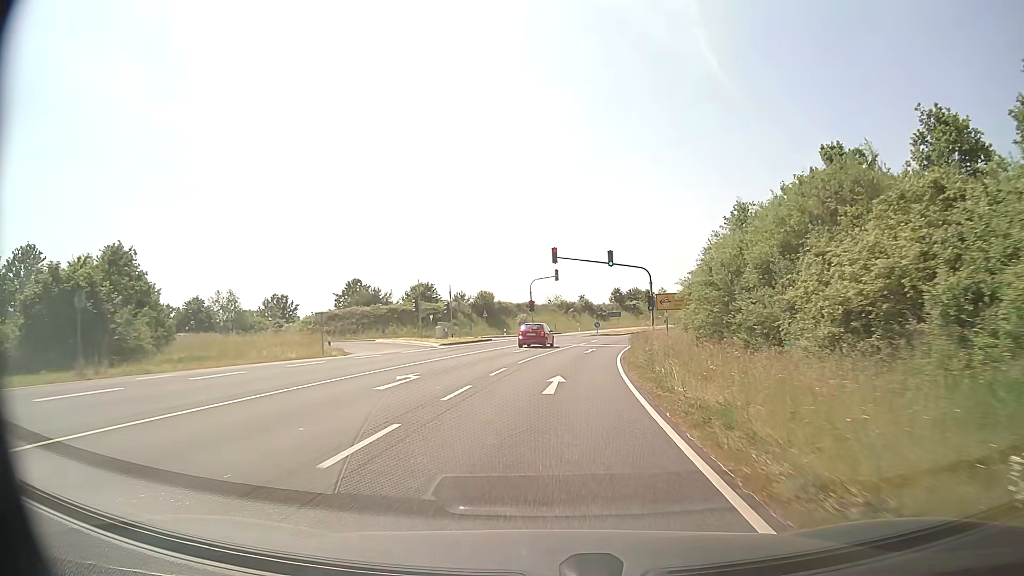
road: secondary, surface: asphalt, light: Day
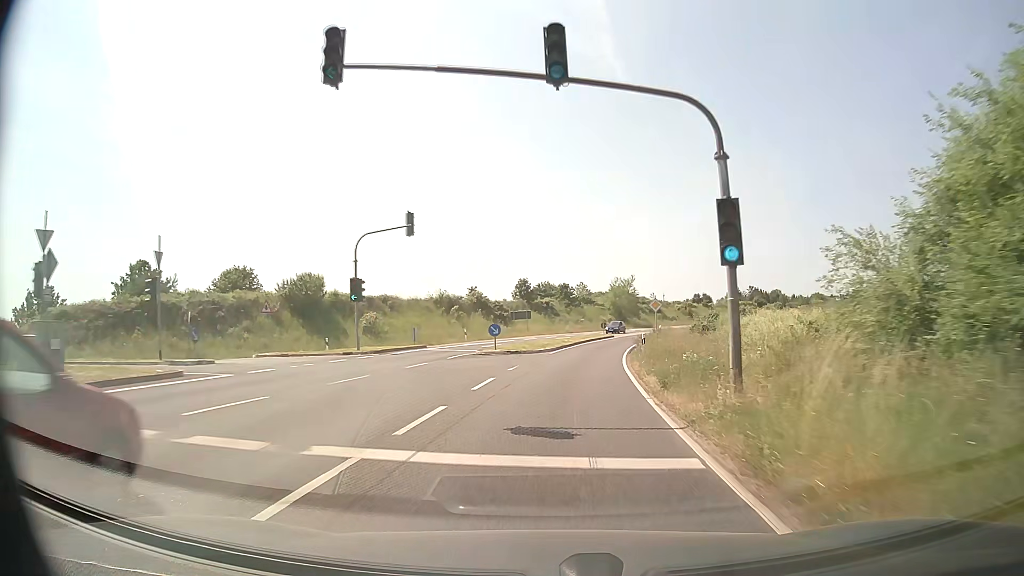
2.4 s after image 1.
(+2.8, +37.4) m; +9°
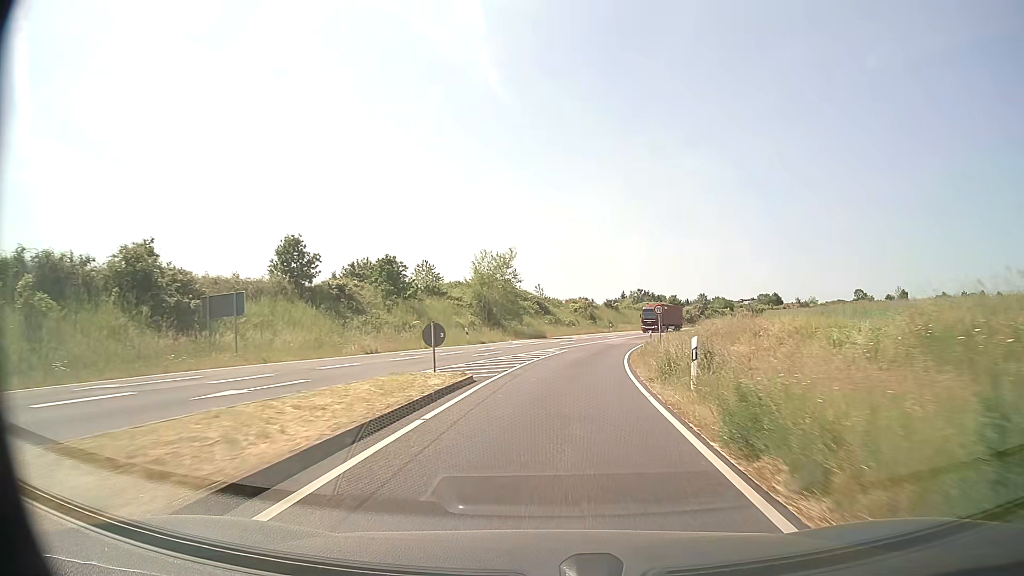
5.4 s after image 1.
(+4.7, +48.3) m; +11°
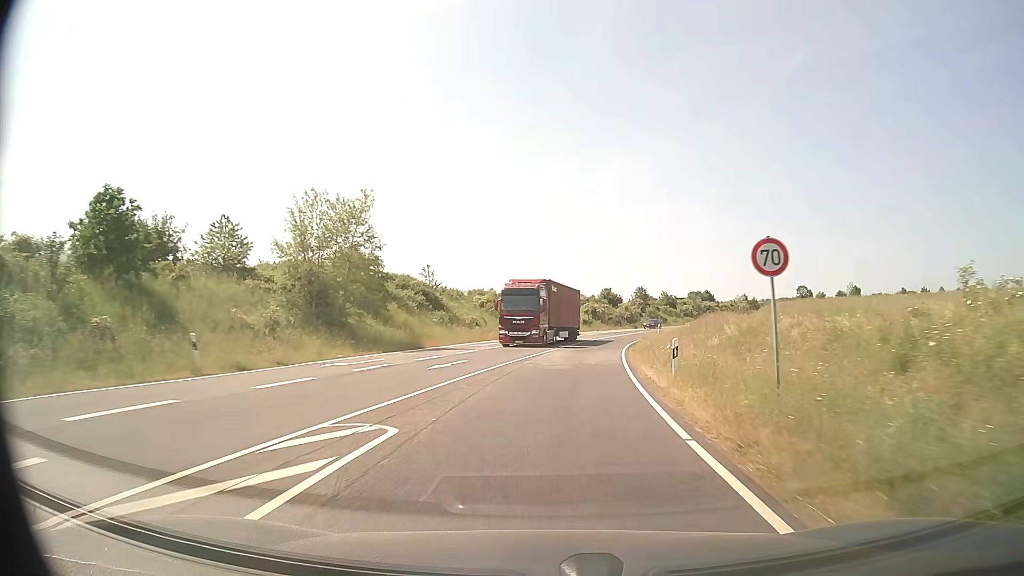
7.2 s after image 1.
(+1.9, +30.0) m; +7°
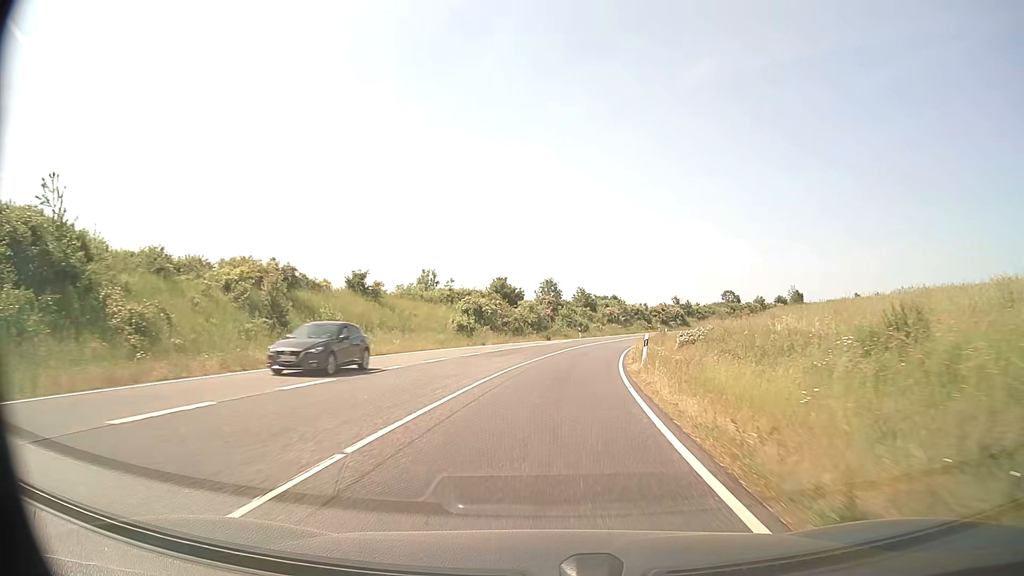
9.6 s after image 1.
(+3.4, +40.9) m; +9°
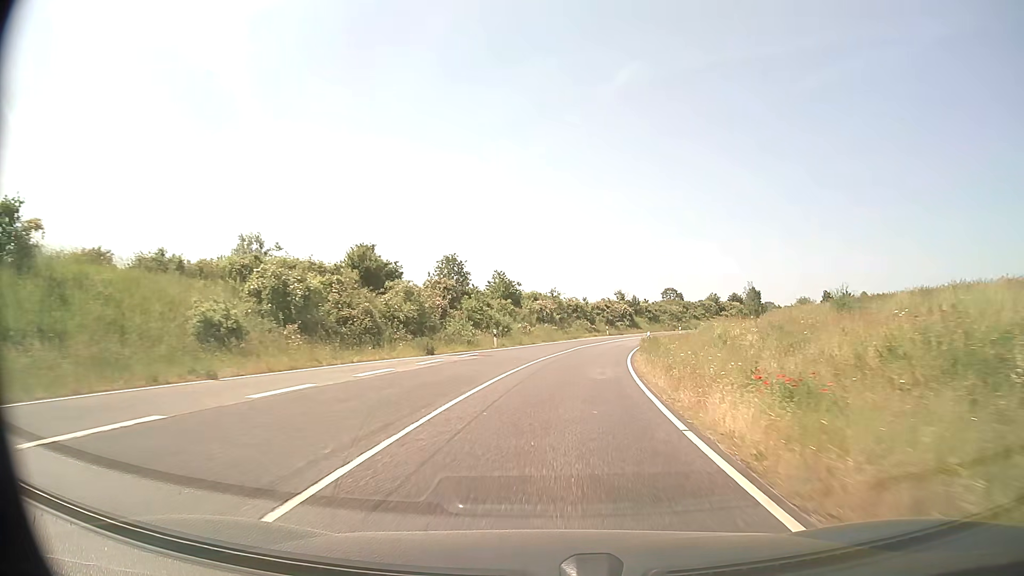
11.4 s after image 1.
(+1.9, +31.4) m; +7°
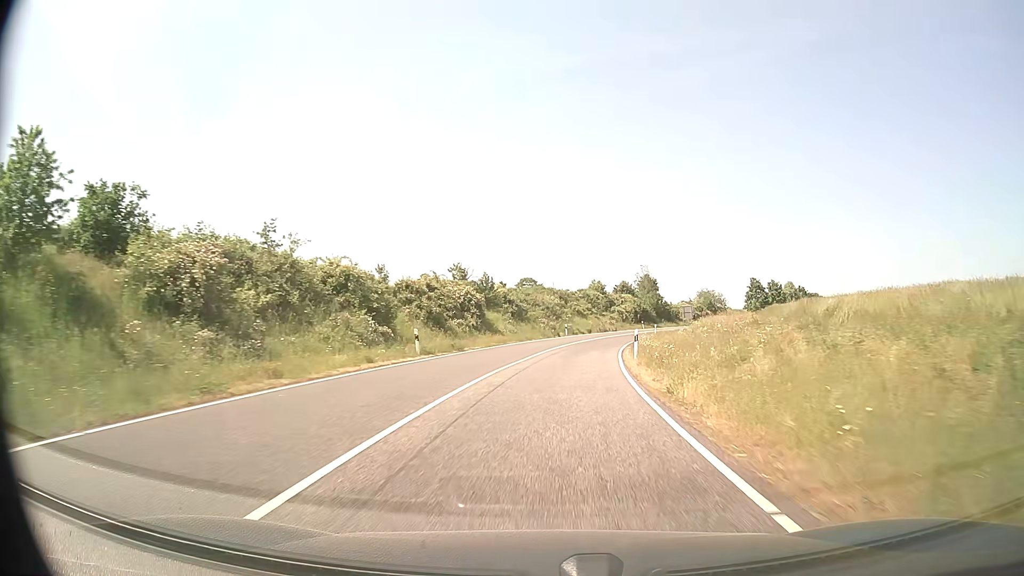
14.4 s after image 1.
(+6.0, +52.8) m; +13°
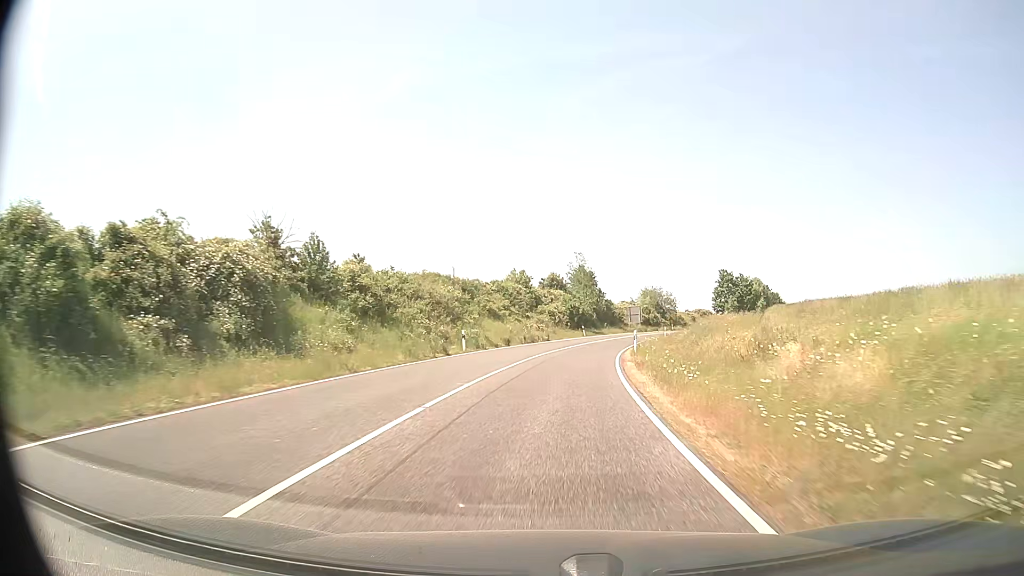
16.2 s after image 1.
(+1.9, +31.4) m; +7°
